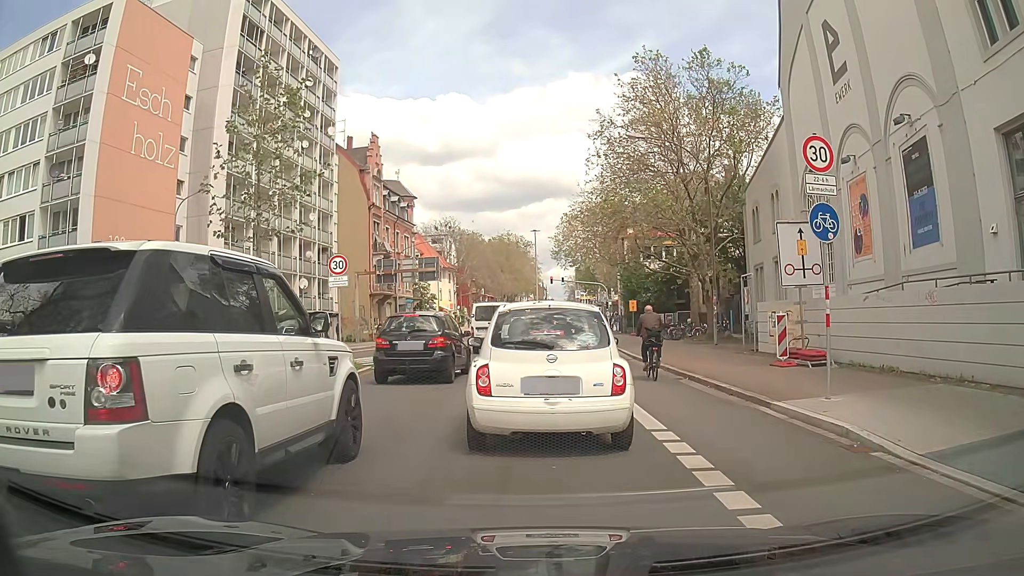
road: secondary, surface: asphalt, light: Day
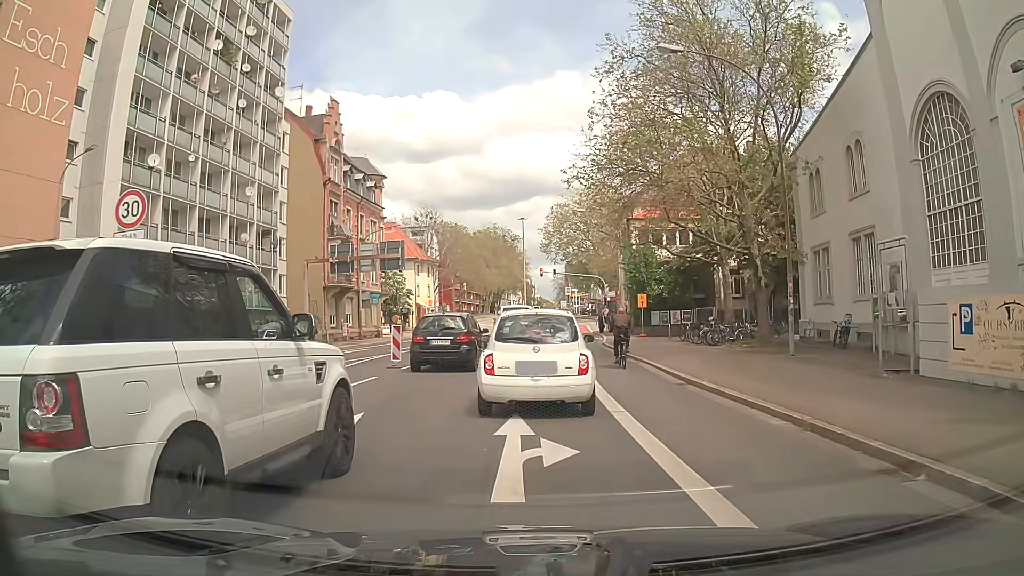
(+0.1, +10.7) m; +1°
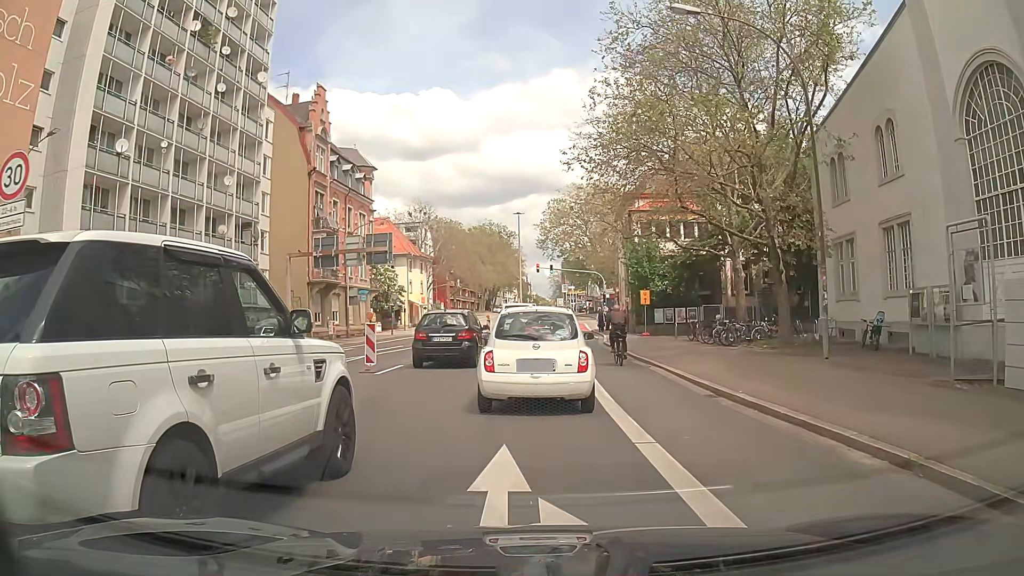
(0.0, +2.8) m; 0°
